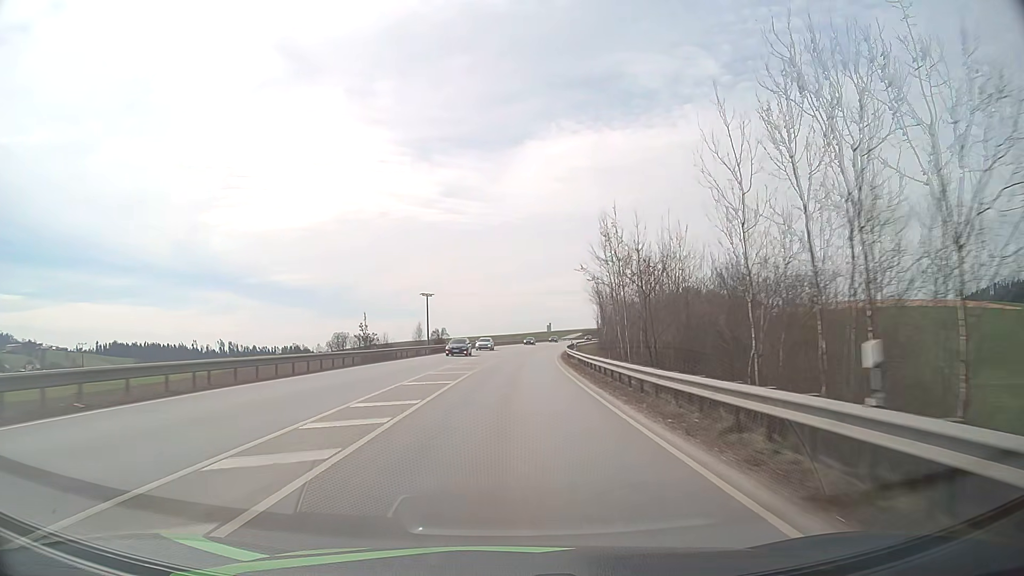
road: primary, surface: asphalt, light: Day
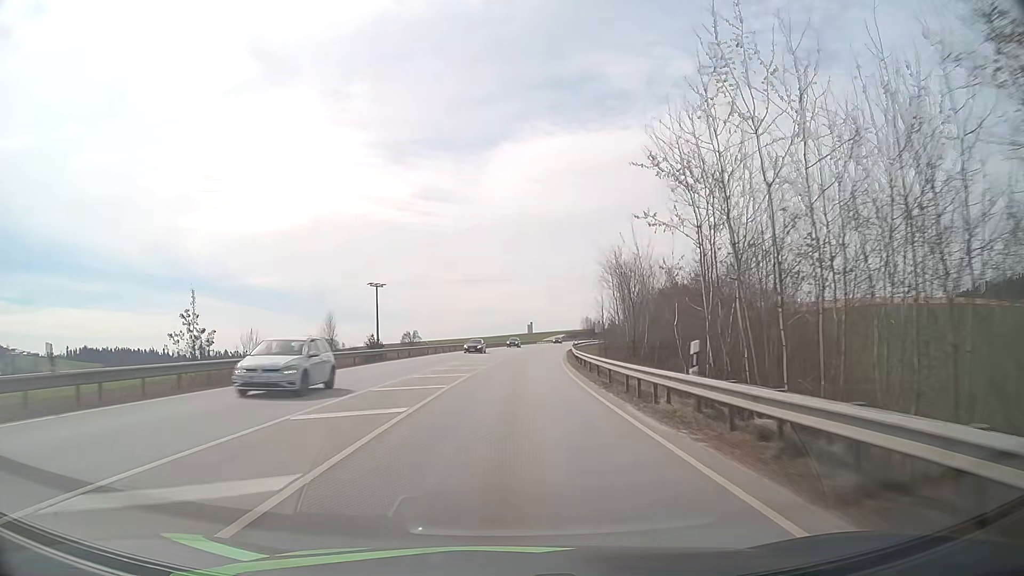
(+0.5, +29.9) m; +2°
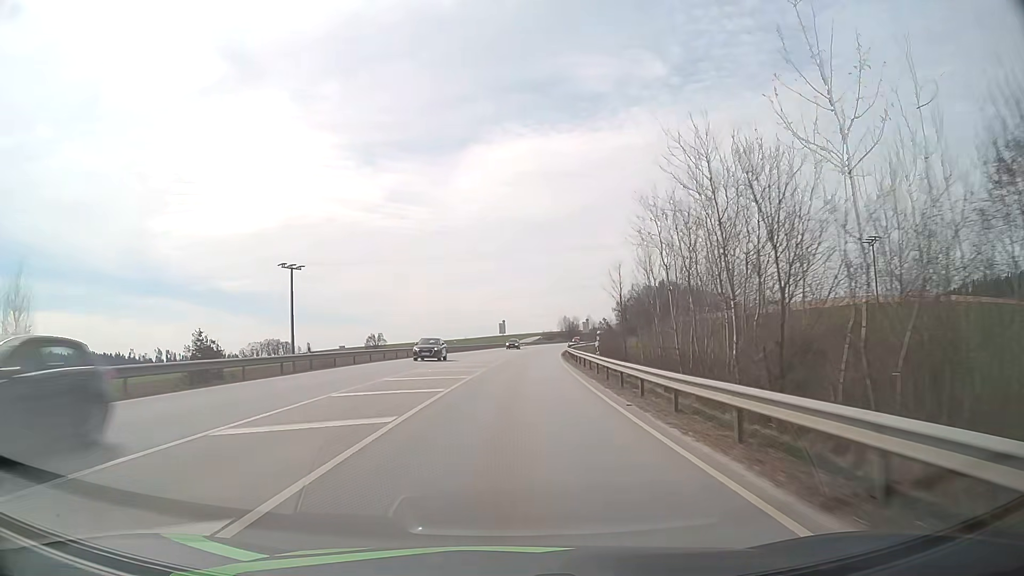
(+0.8, +29.9) m; +3°
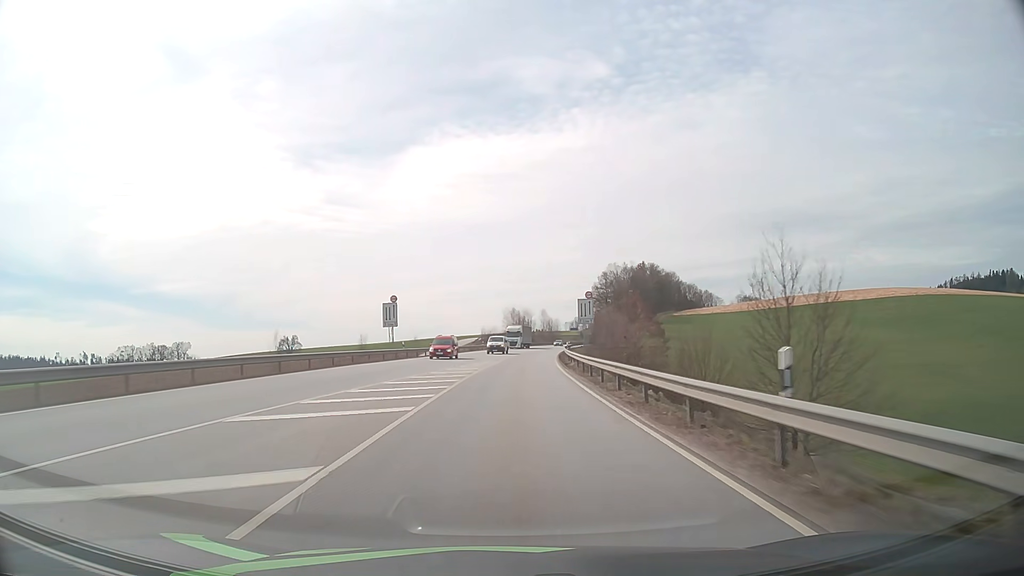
(+3.5, +74.4) m; +5°
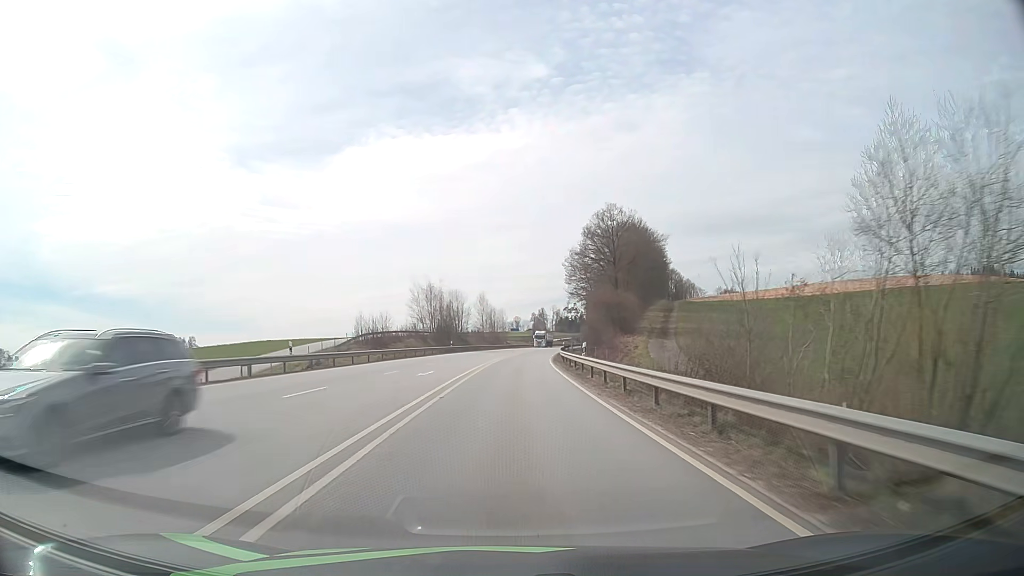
(+3.2, +74.0) m; +5°
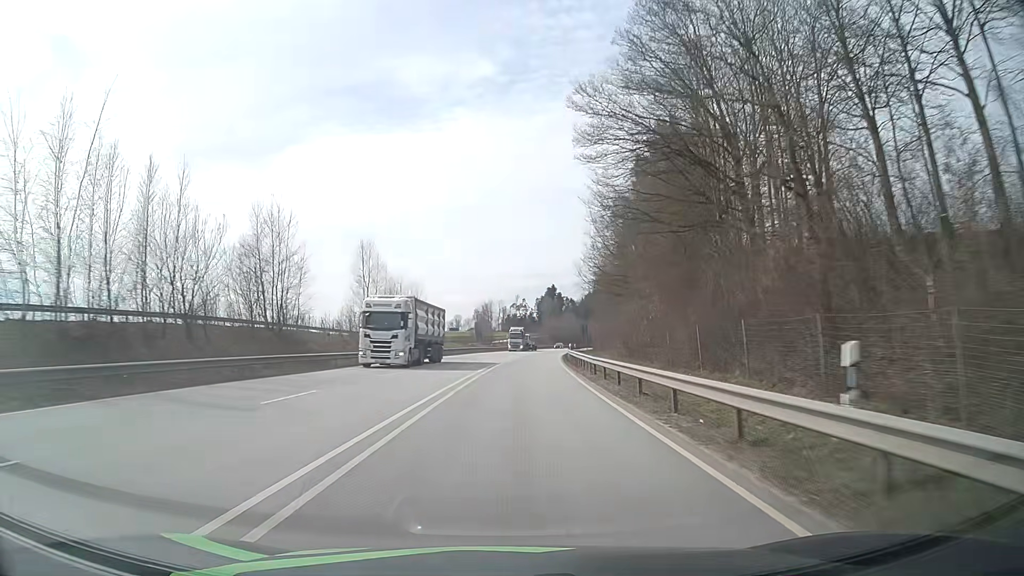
(+2.9, +73.3) m; +5°
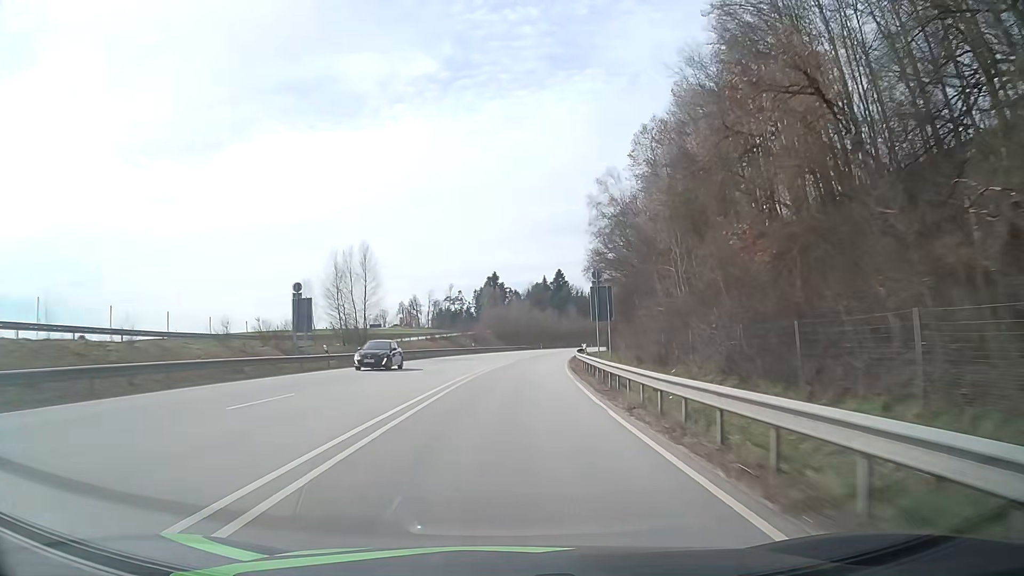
(+3.9, +72.6) m; +5°
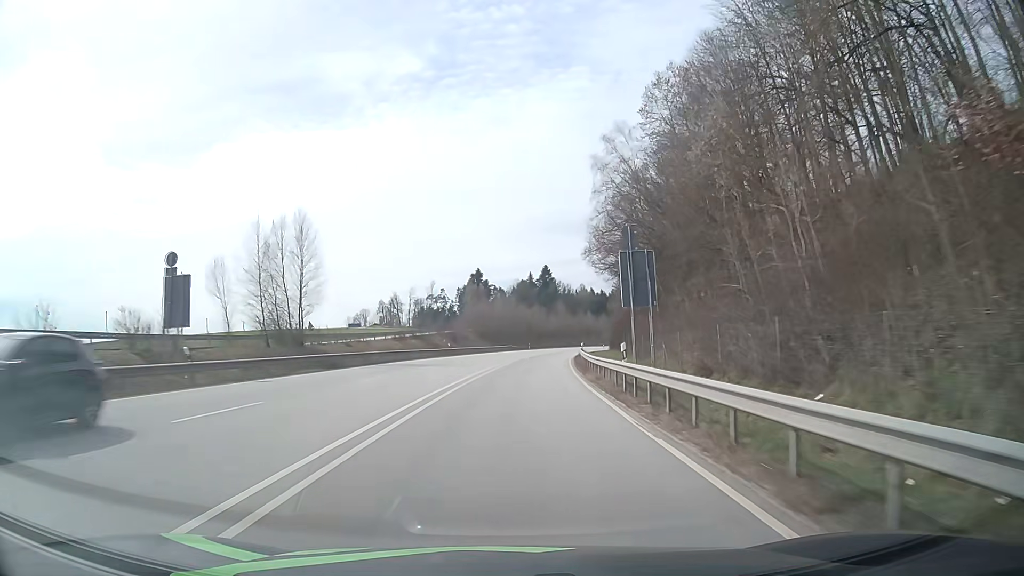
(+0.1, +14.5) m; +1°
(0, +10) (0, +20) (+1, +30) (+1, +40) (+2, +50) (+3, +60) (+5, +70) (+6, +80) (+8, +90) (+10, +99) m
